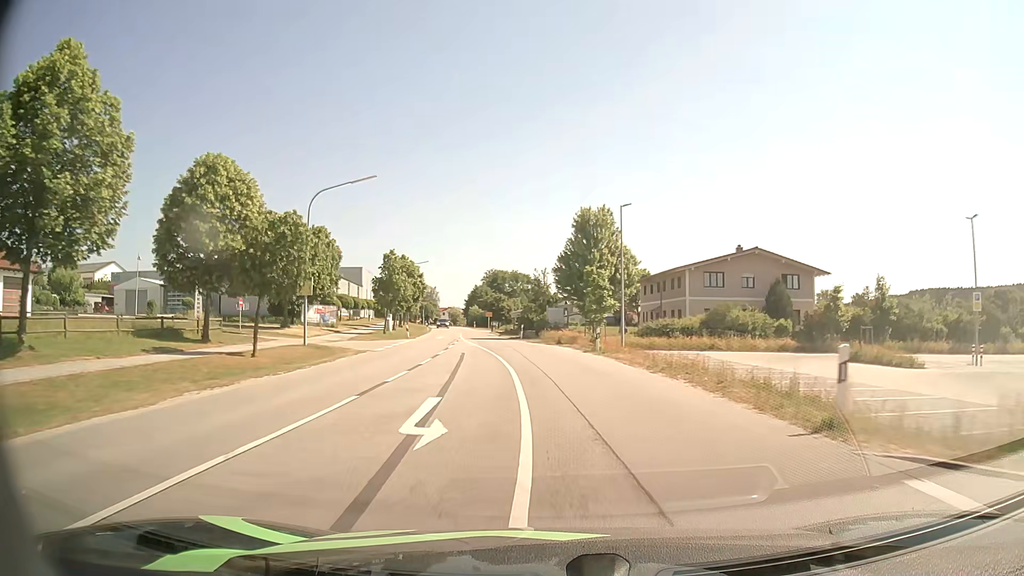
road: secondary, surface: asphalt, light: Day
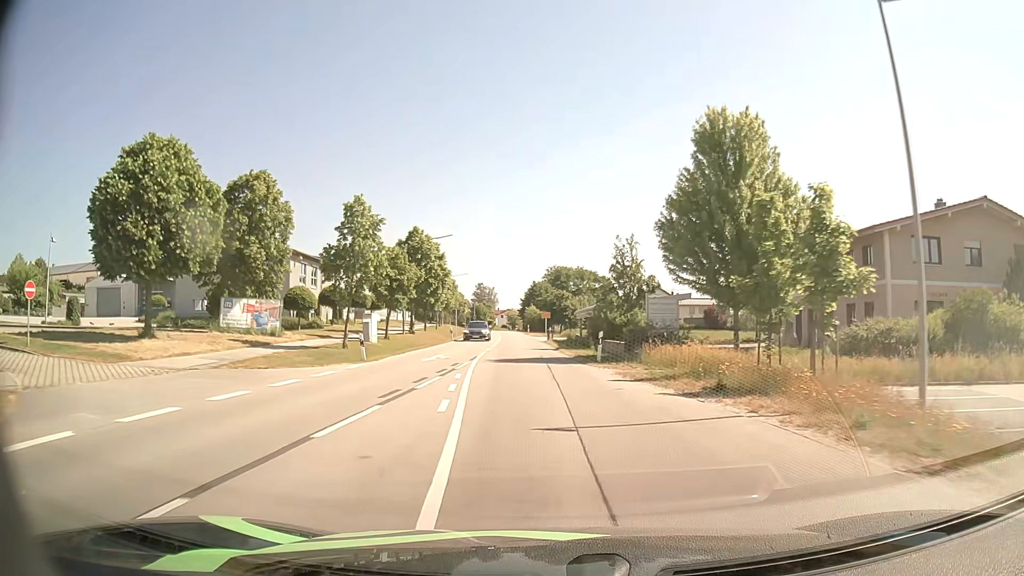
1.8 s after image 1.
(-1.4, +25.6) m; -6°
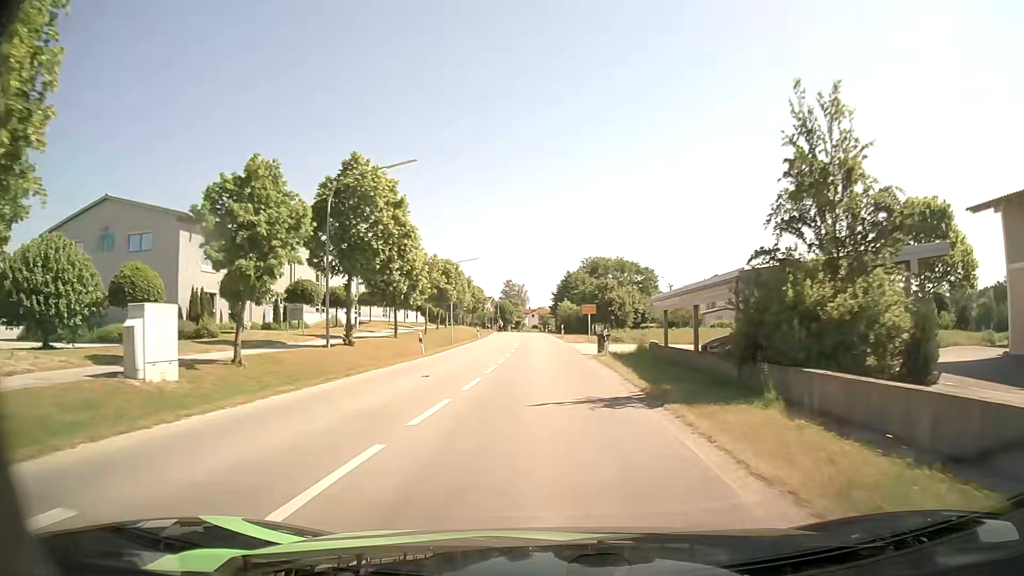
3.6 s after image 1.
(-0.7, +24.3) m; -3°
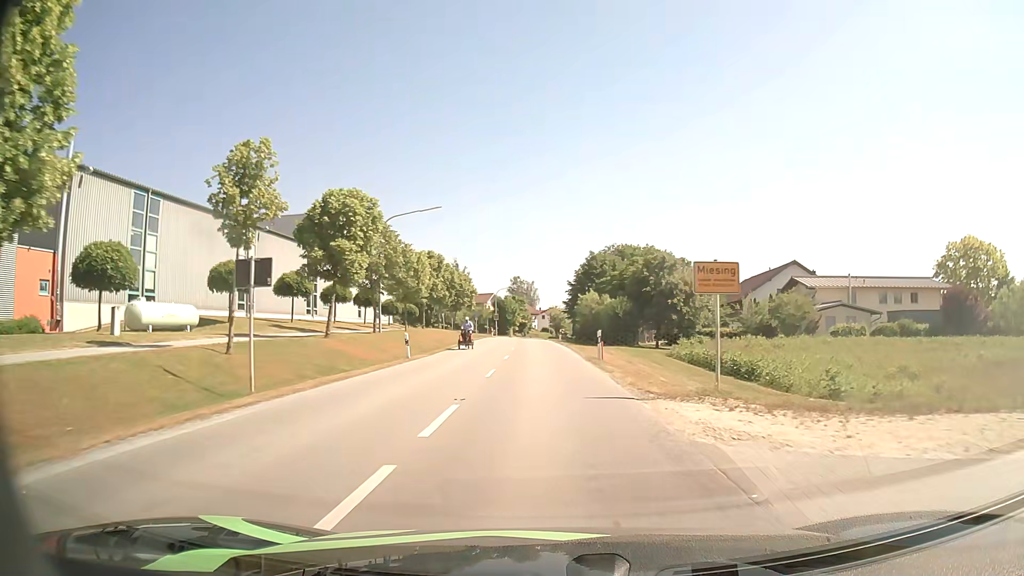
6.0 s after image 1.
(-0.3, +32.9) m; -1°
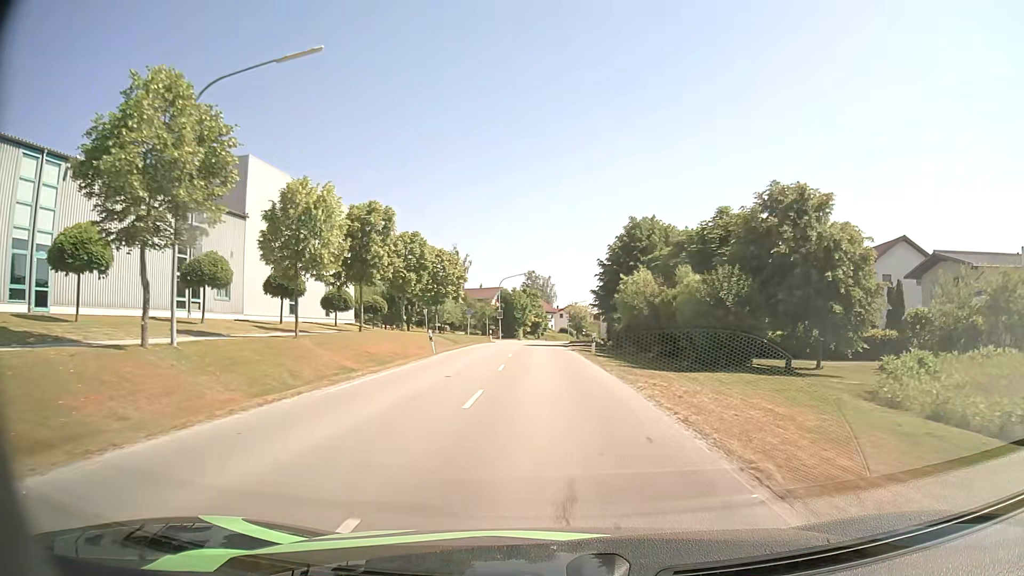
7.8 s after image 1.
(-0.2, +24.4) m; -1°
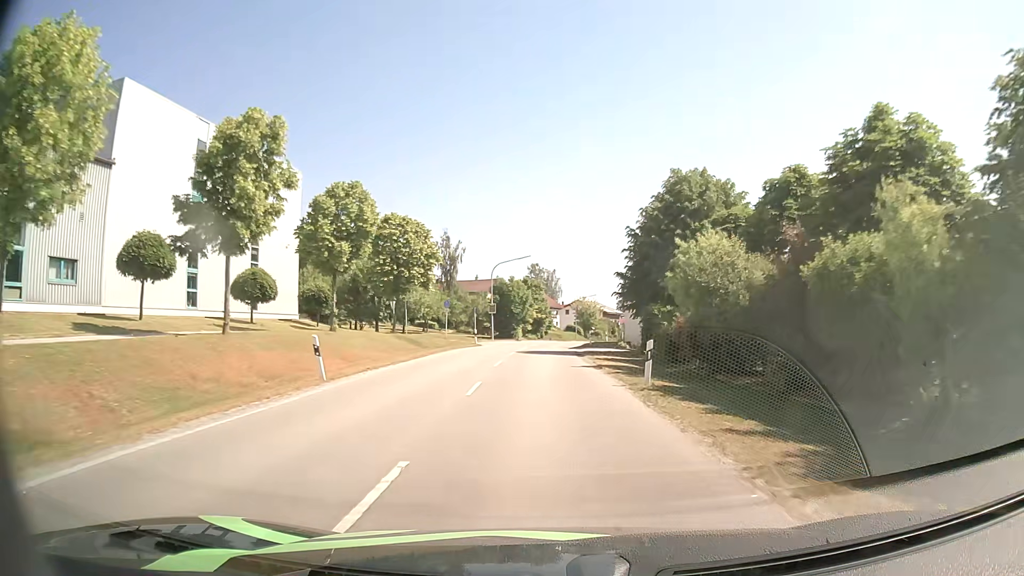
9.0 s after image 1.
(-0.1, +16.0) m; 0°
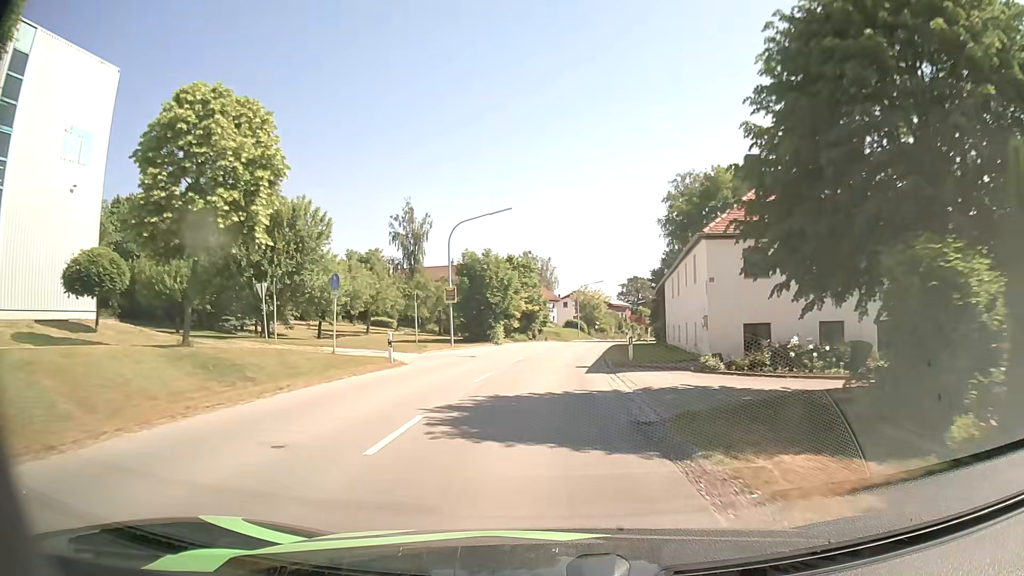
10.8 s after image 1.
(0.0, +23.7) m; 0°
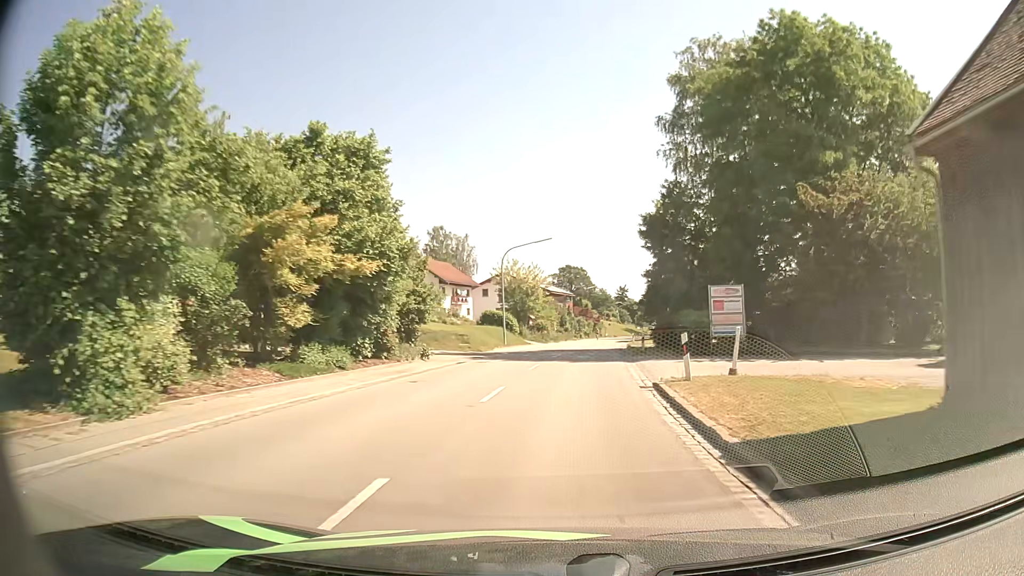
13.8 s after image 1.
(+1.4, +39.5) m; +6°
(0, +10) (+1, +20) (+2, +30) (+3, +40) (+4, +50) (+5, +60) (+6, +70) (+7, +80) (+8, +90) (+10, +99) m
